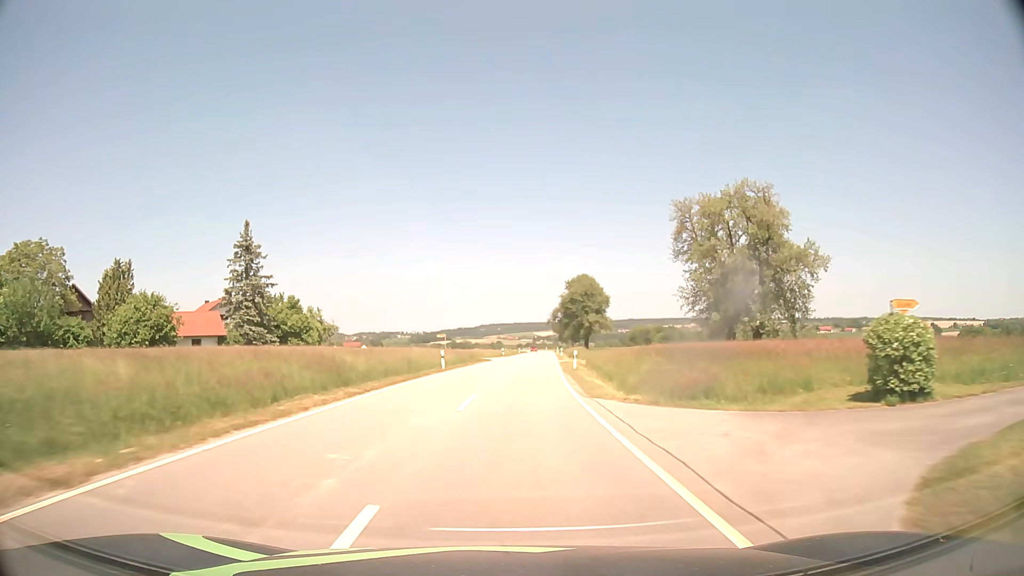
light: Day
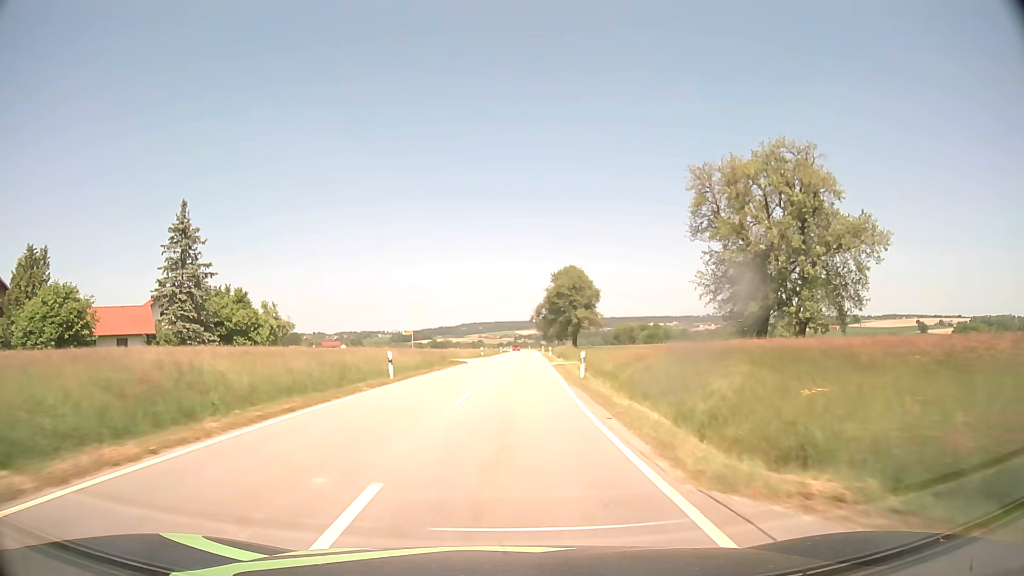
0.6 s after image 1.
(+0.2, +11.4) m; +2°
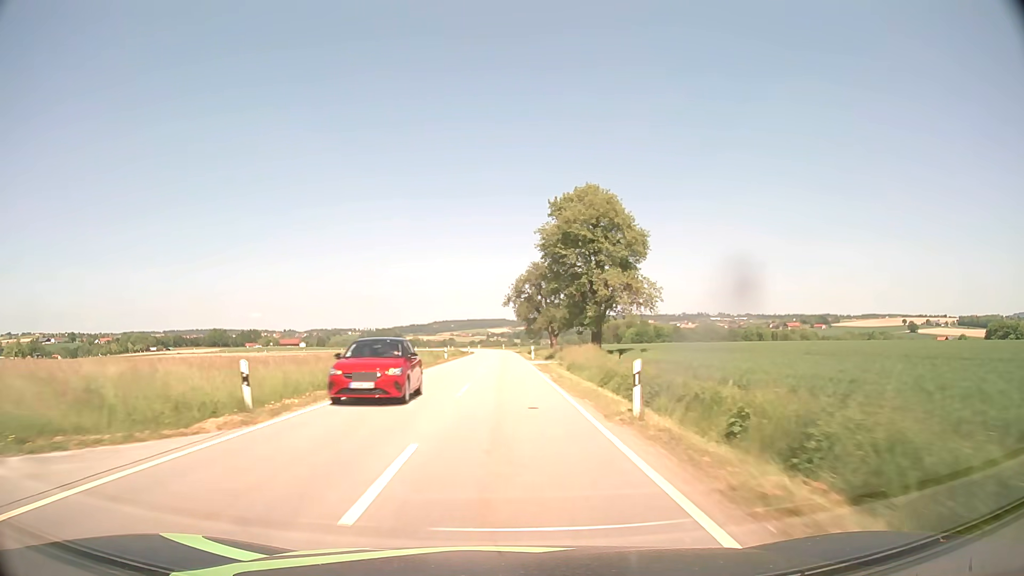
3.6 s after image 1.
(+1.8, +58.4) m; +2°
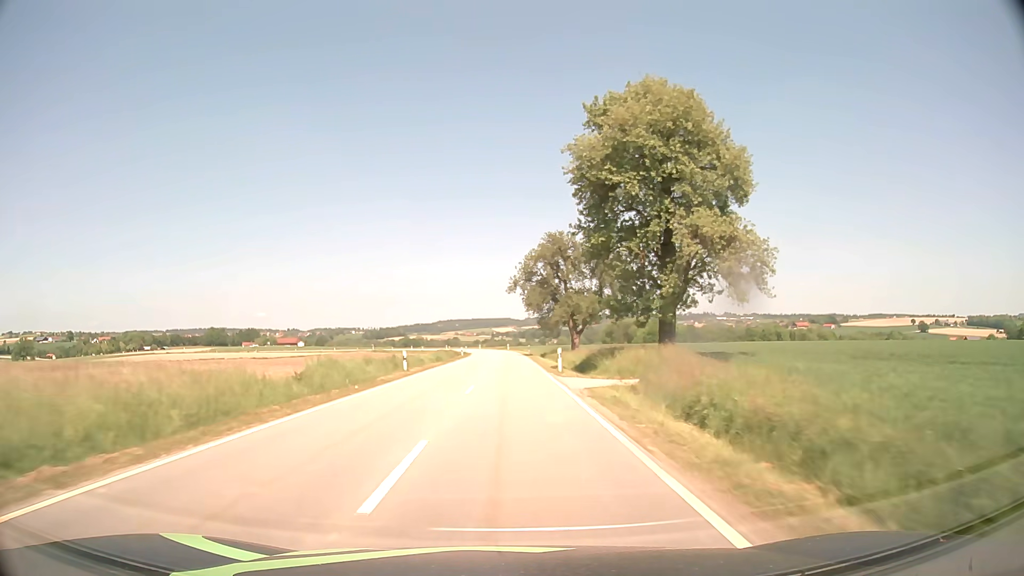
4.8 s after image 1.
(-0.1, +24.1) m; 0°
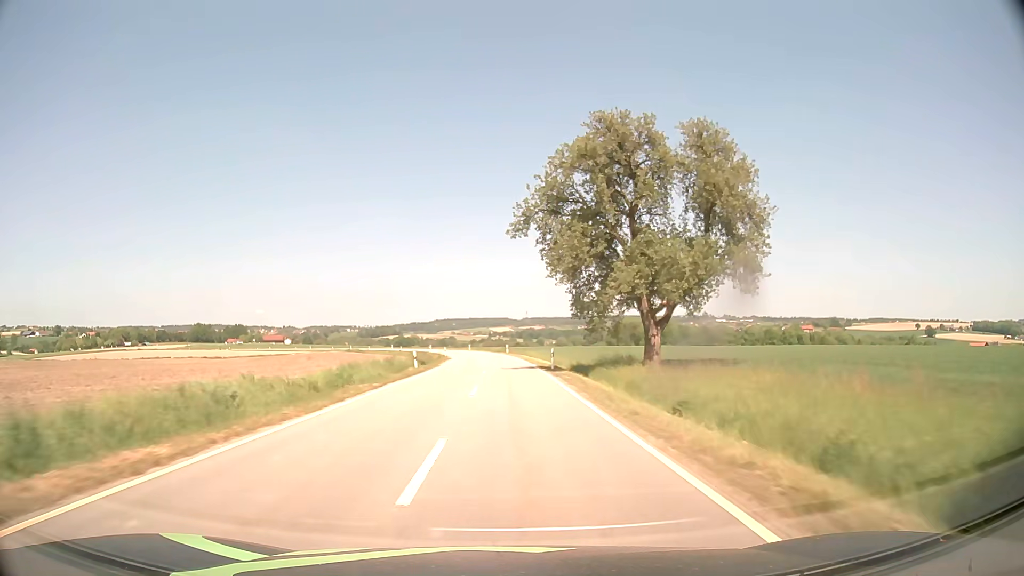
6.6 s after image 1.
(-0.2, +36.2) m; 0°
(0, +10) (0, +20) (0, +30) (0, +40) (0, +50) (-1, +60) (-2, +70) (-3, +80) (-4, +90) (-5, +100) m
